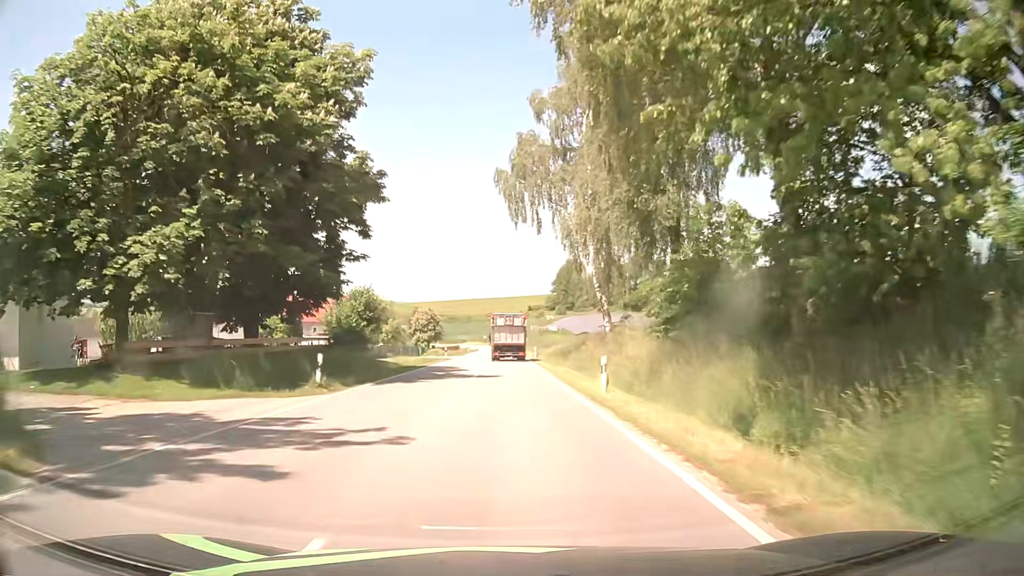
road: tertiary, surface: asphalt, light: Day
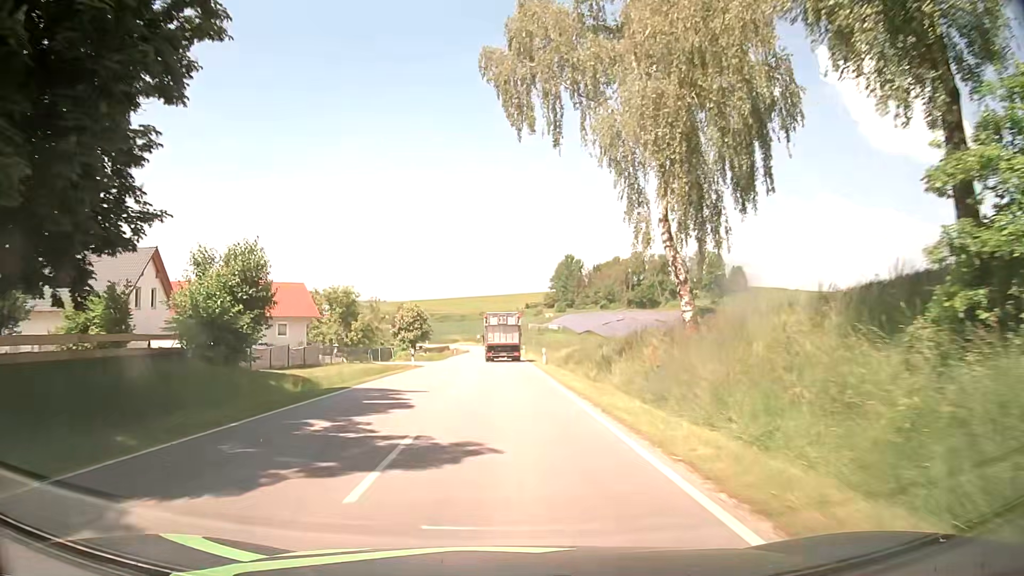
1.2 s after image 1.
(+0.1, +18.6) m; 0°
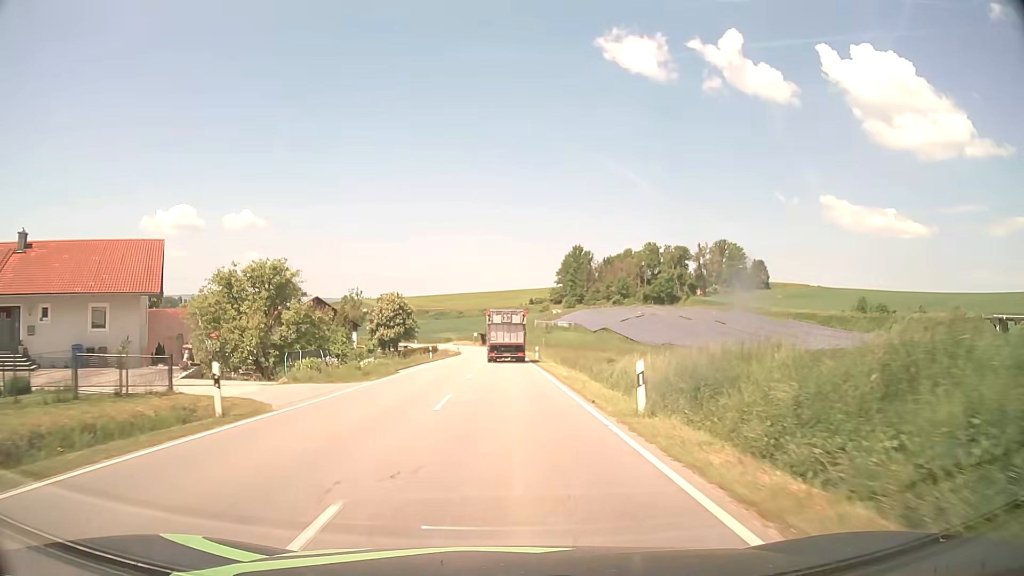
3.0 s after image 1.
(-0.1, +27.8) m; 0°
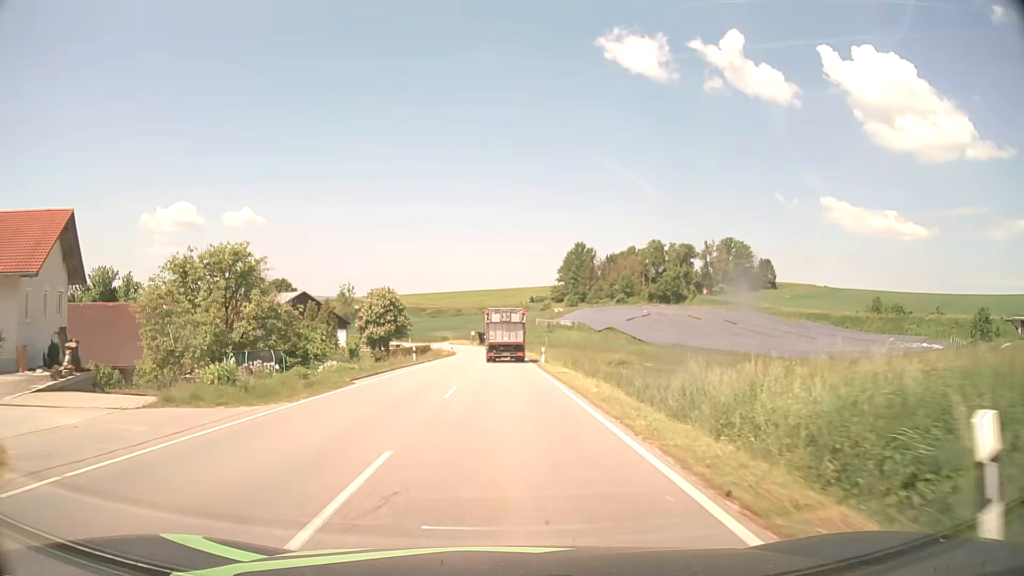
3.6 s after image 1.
(+0.1, +9.1) m; 0°
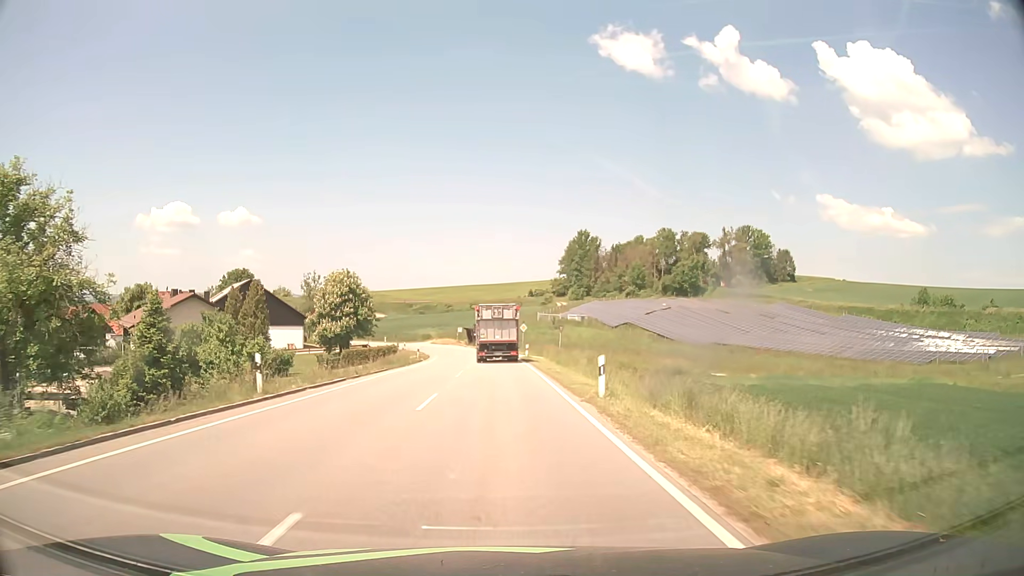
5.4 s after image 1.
(+0.1, +26.9) m; 0°
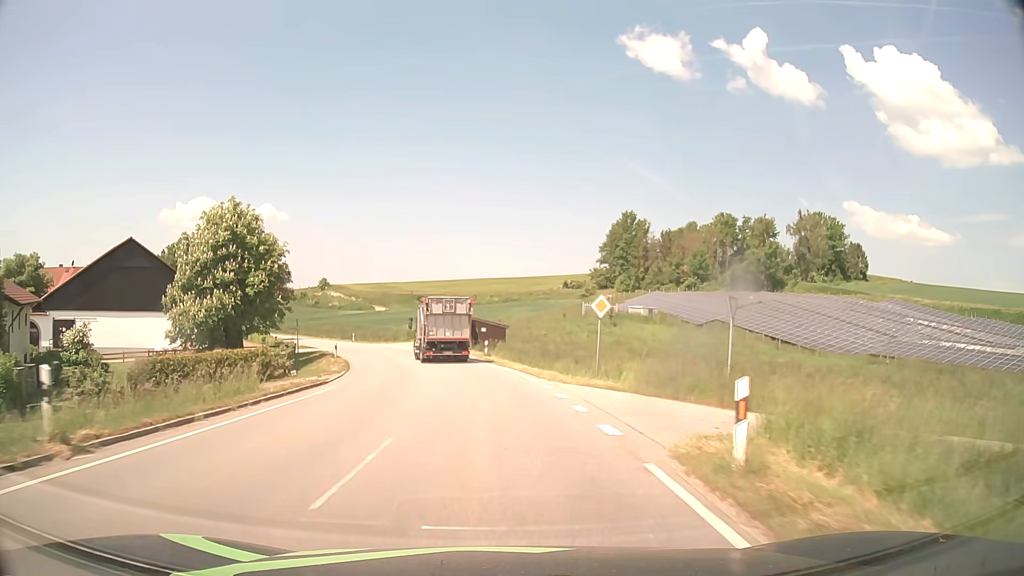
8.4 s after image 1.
(-0.4, +43.4) m; -2°
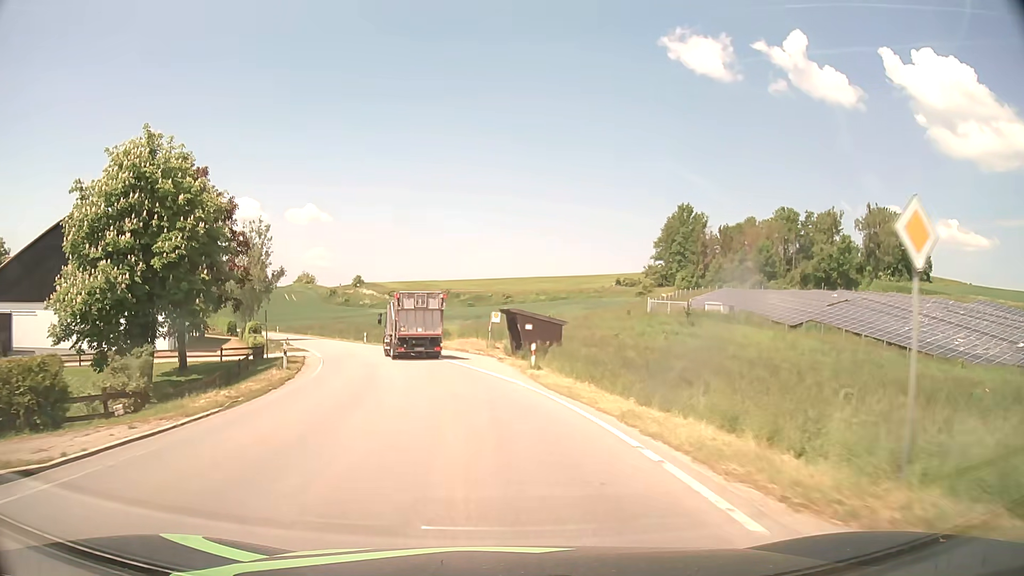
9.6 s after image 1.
(-0.4, +16.9) m; -4°
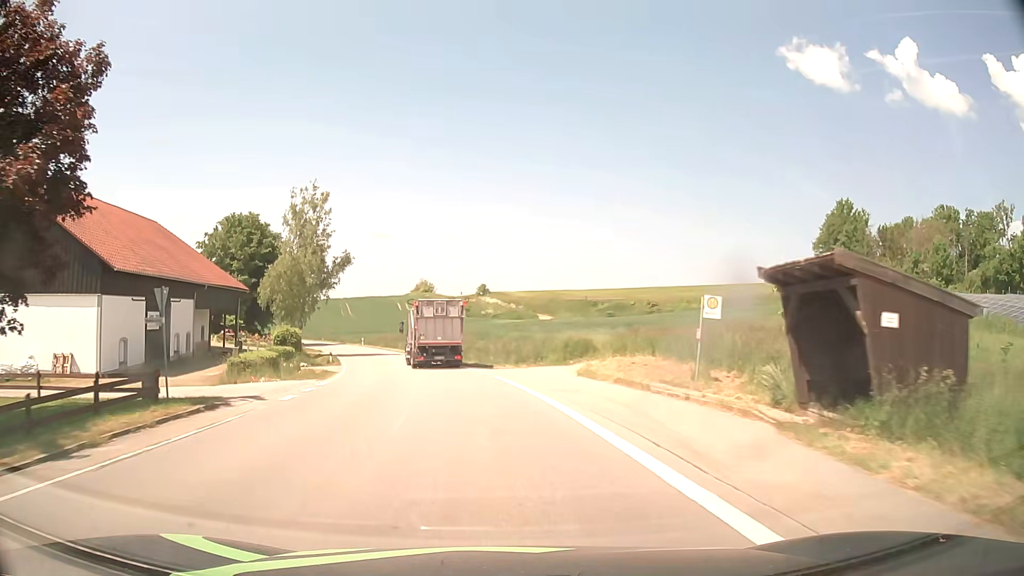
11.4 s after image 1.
(-2.3, +24.9) m; -11°
(0, +10) (-1, +20) (-3, +30) (-5, +40) (-7, +49) (-10, +59) (-14, +68) (-18, +77) (-22, +86) (-27, +95) m
